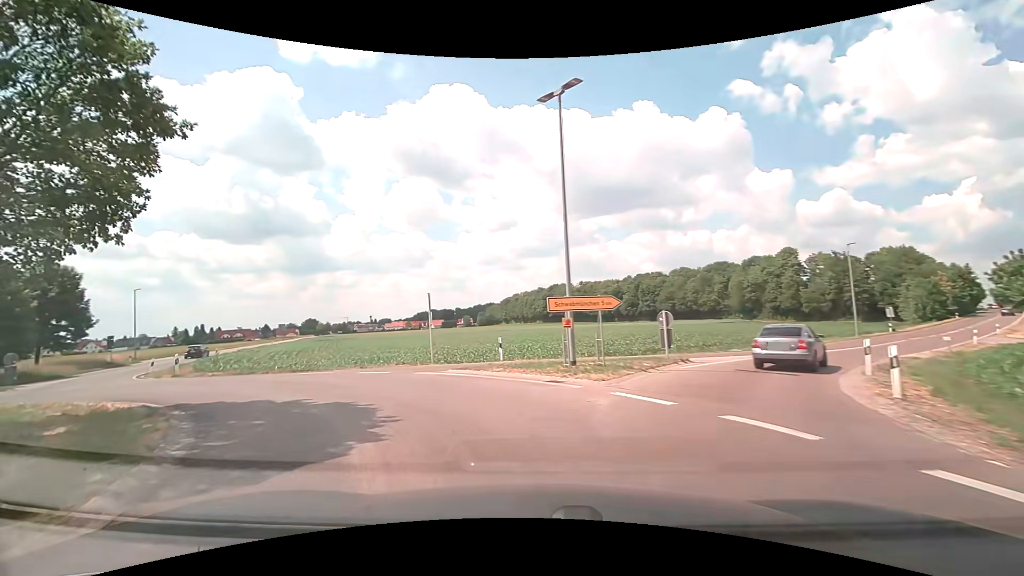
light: Day
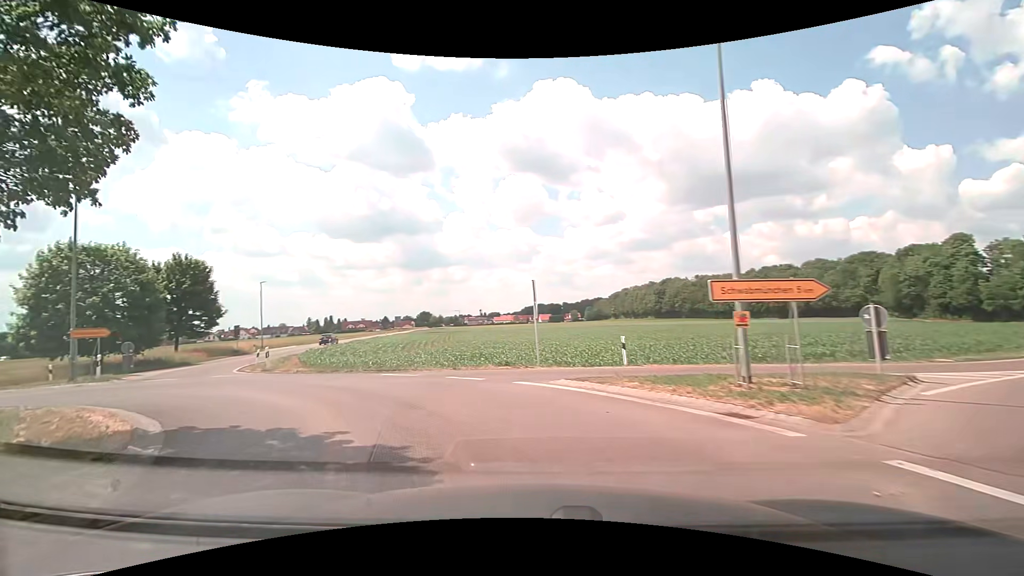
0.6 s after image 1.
(-0.4, +4.2) m; -12°
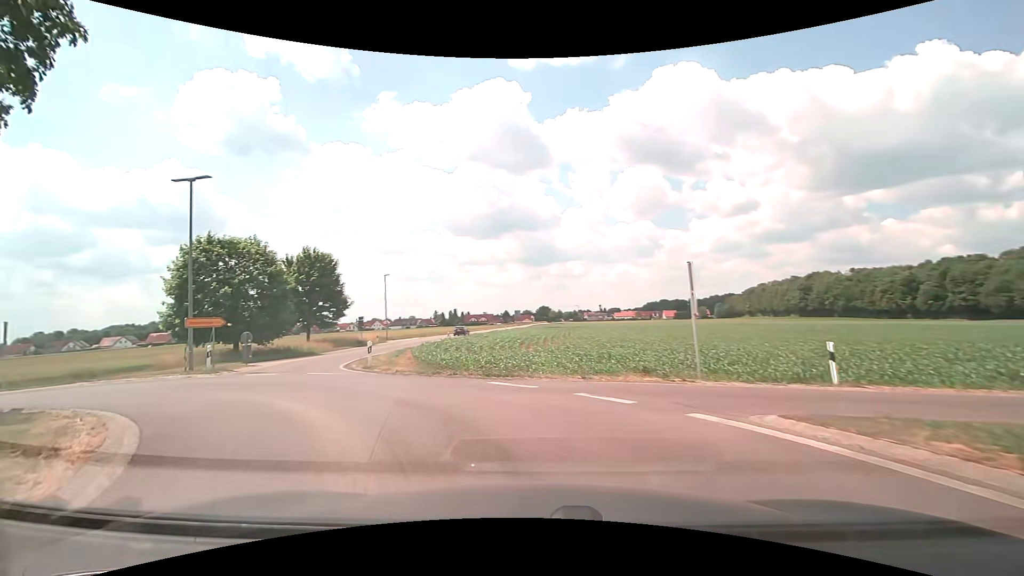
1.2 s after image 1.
(-0.5, +4.1) m; -14°
(-3, +9) (-11, +15) (-21, +14) (-29, +9) (-37, +2) (-45, -3) (-54, -7) (-64, -10) (-73, -13) (-83, -15) m
